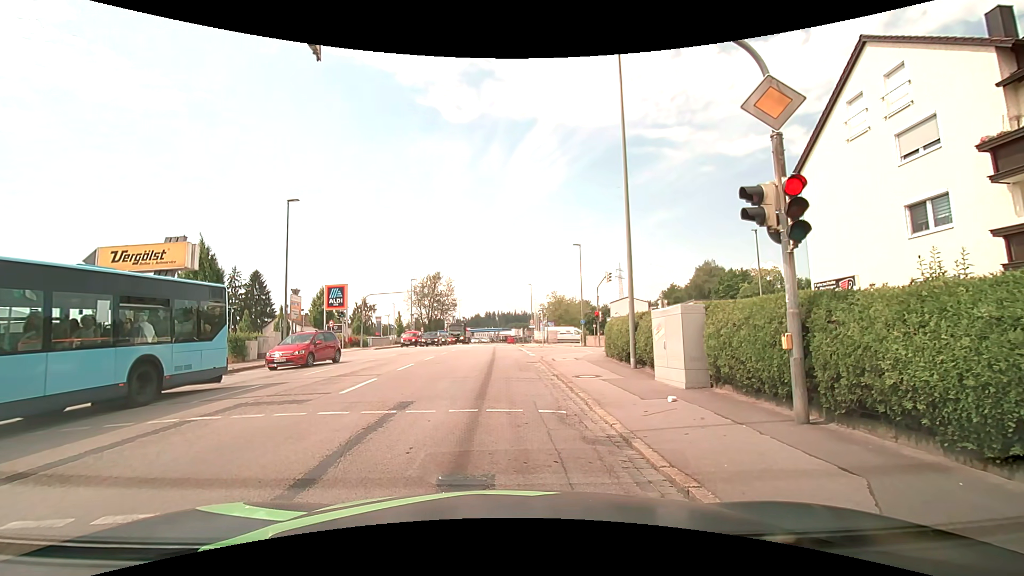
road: tertiary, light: Day
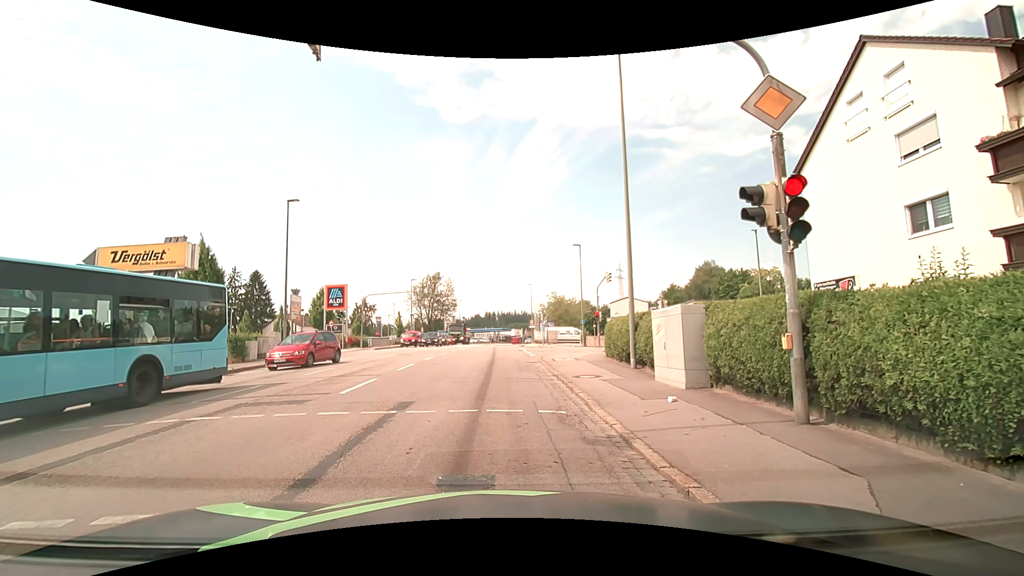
(0.0, 0.0) m; 0°
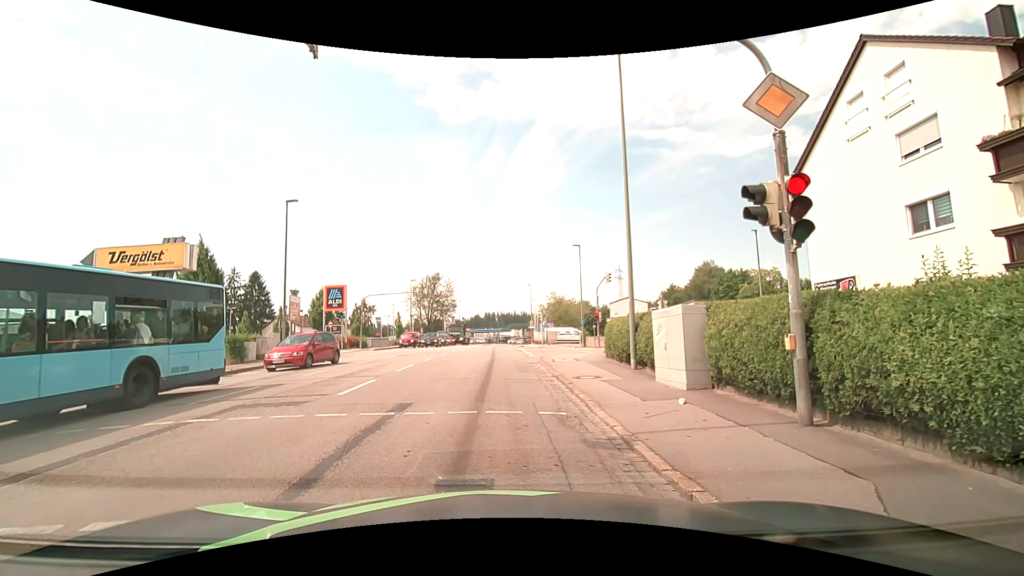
(0.0, +0.1) m; 0°
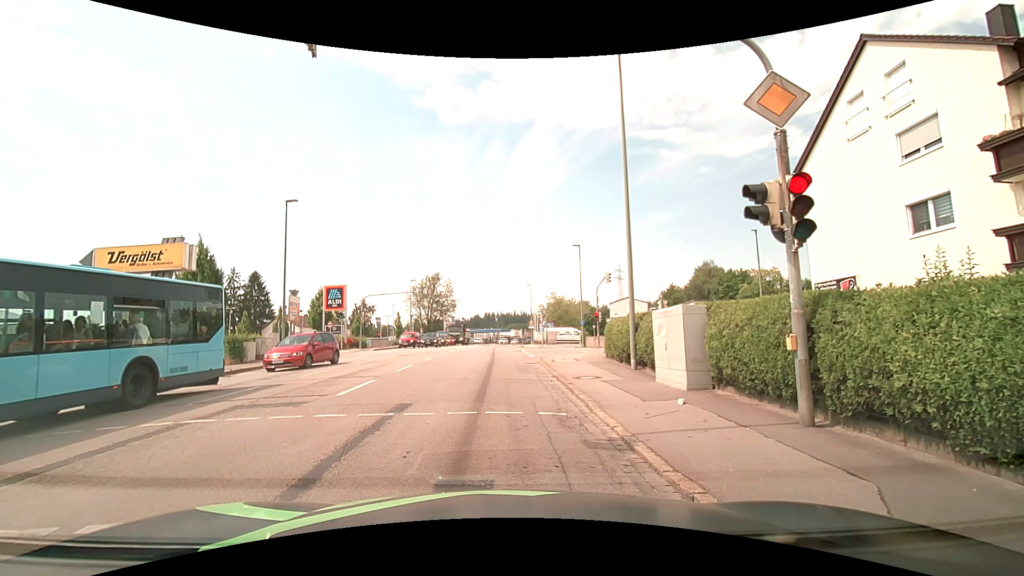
(0.0, +0.1) m; 0°
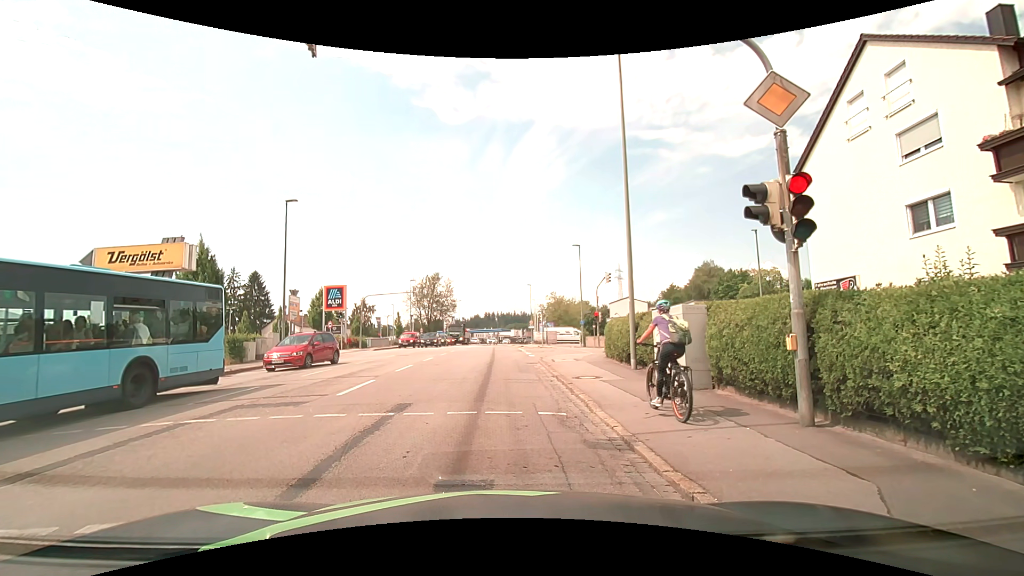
(0.0, 0.0) m; 0°
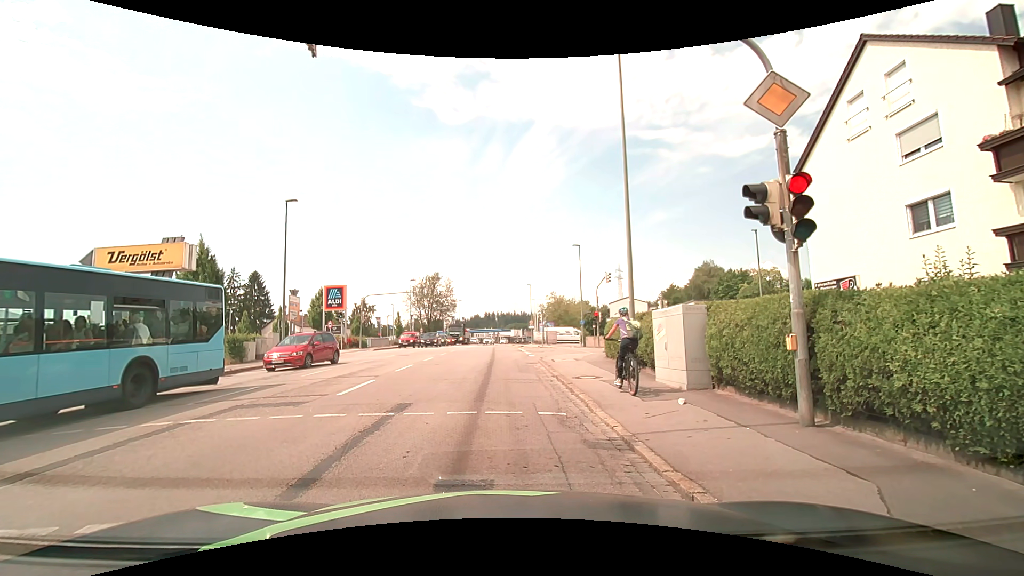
(0.0, 0.0) m; 0°
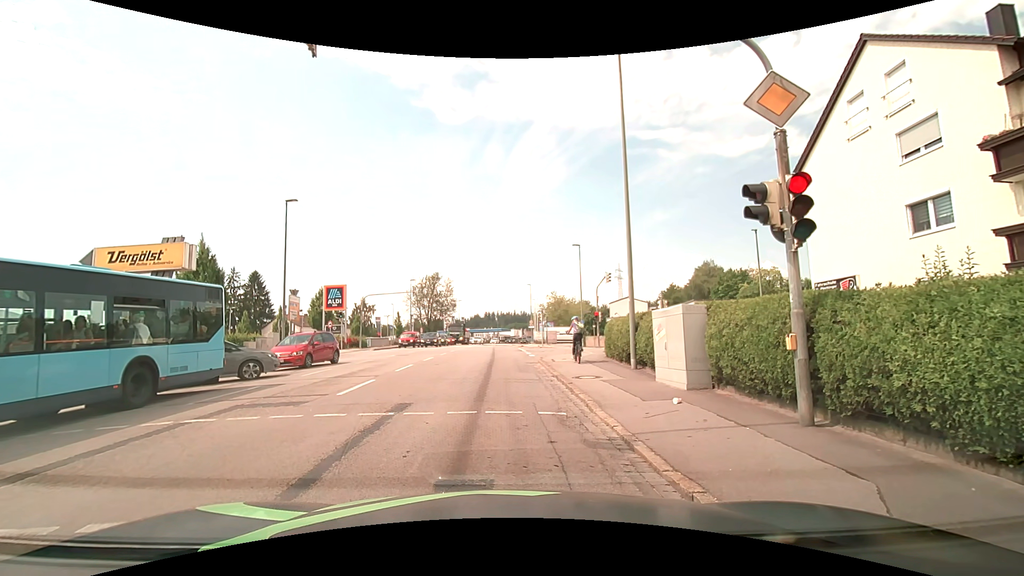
(0.0, 0.0) m; 0°
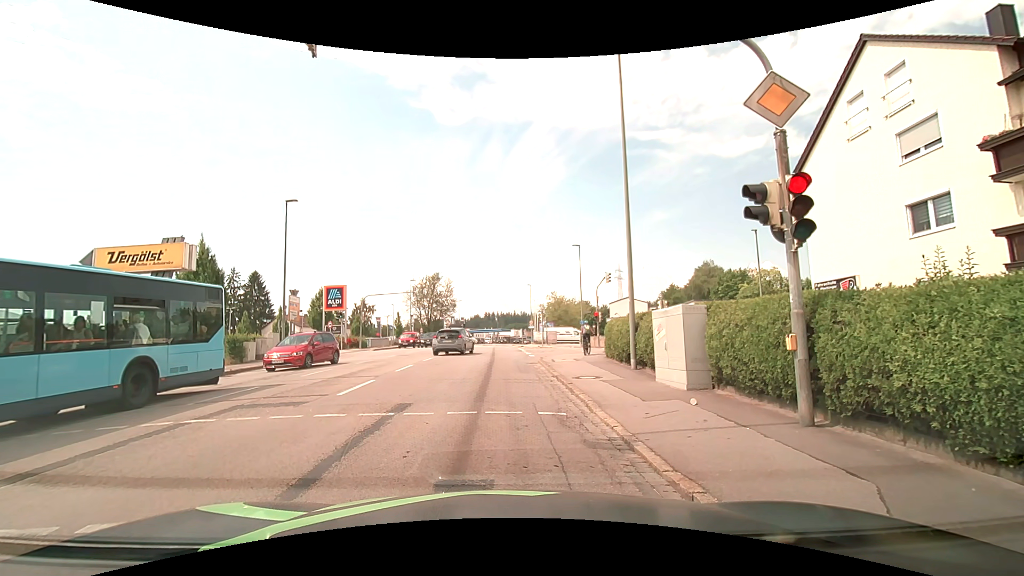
(0.0, 0.0) m; 0°
(0, +10) (0, +20) (-1, +30) (-1, +40) (-1, +50) (-2, +60) (-2, +70) (-2, +80) (-1, +90) (-1, +100) m
